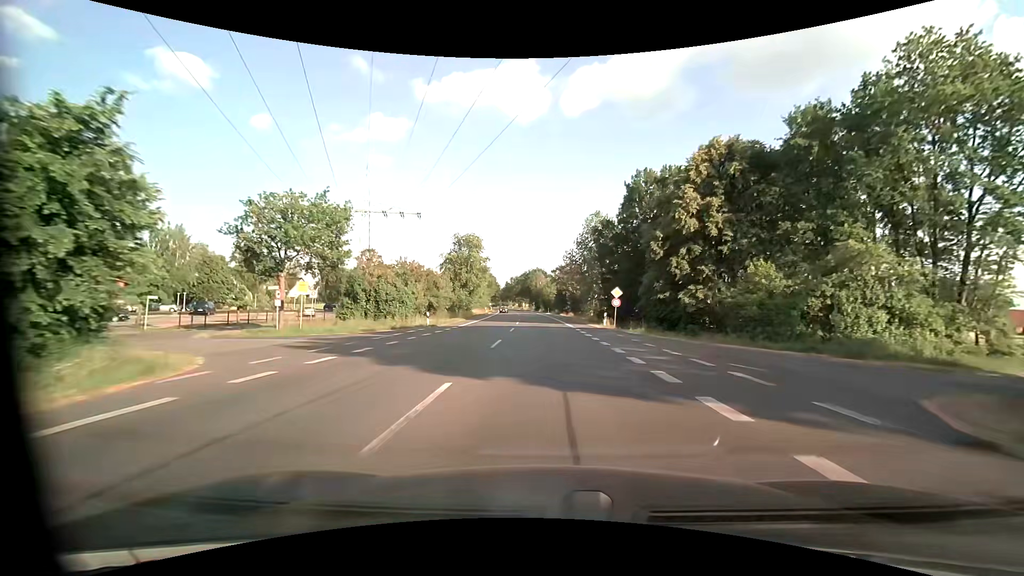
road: primary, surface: asphalt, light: Day
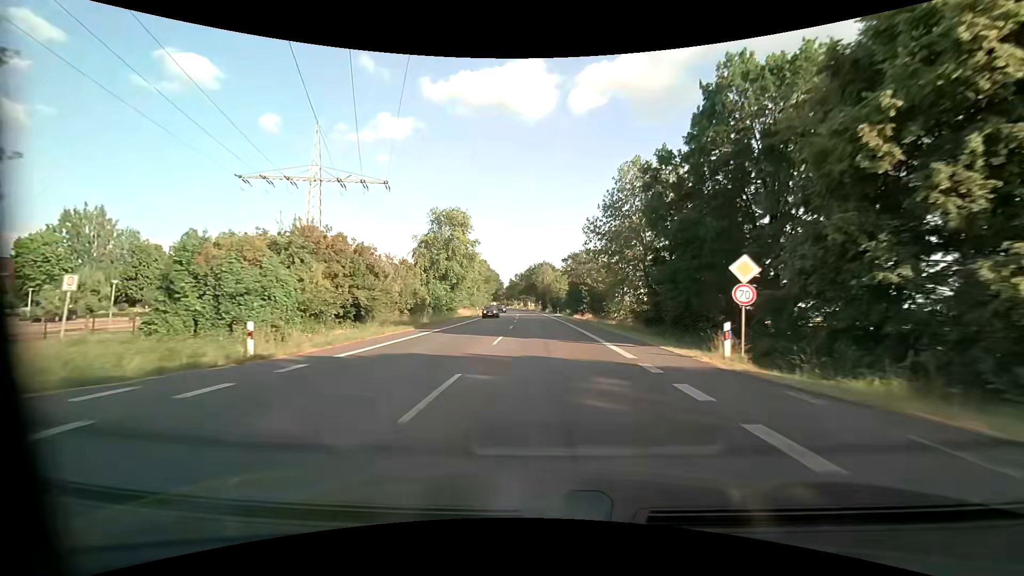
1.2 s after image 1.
(-0.1, +22.5) m; -1°
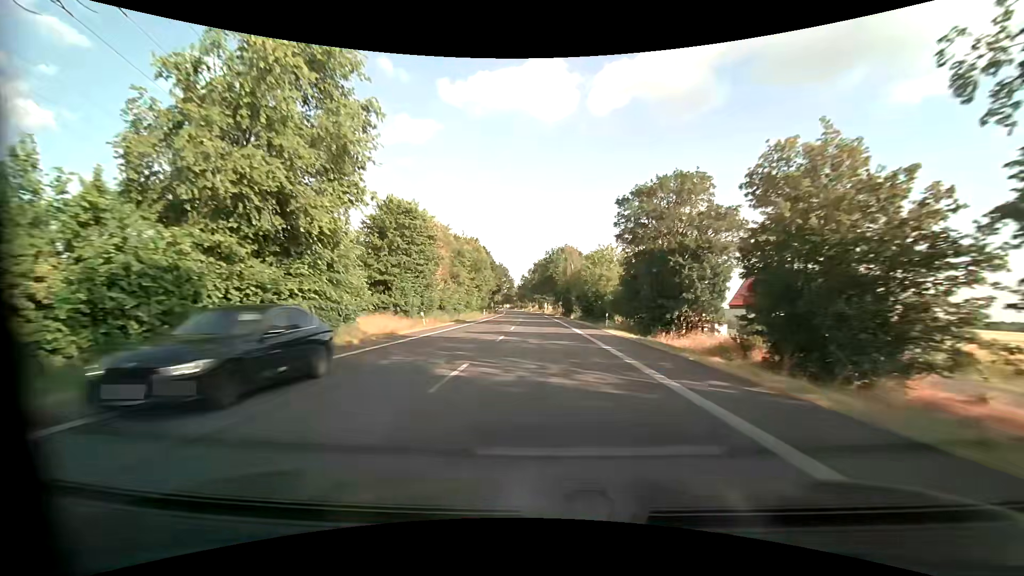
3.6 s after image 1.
(-0.8, +45.0) m; -2°
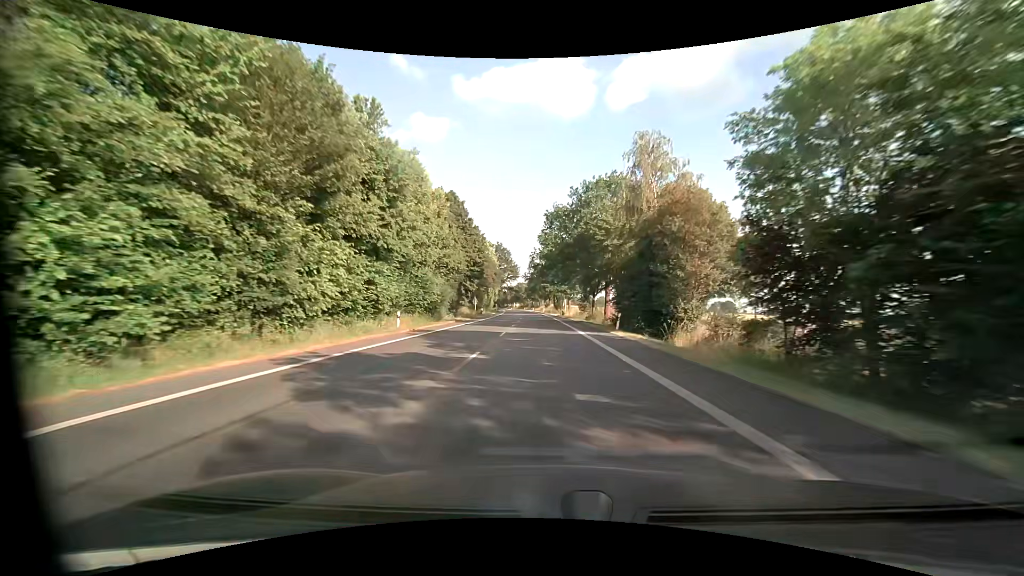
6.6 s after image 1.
(-0.8, +56.3) m; -1°
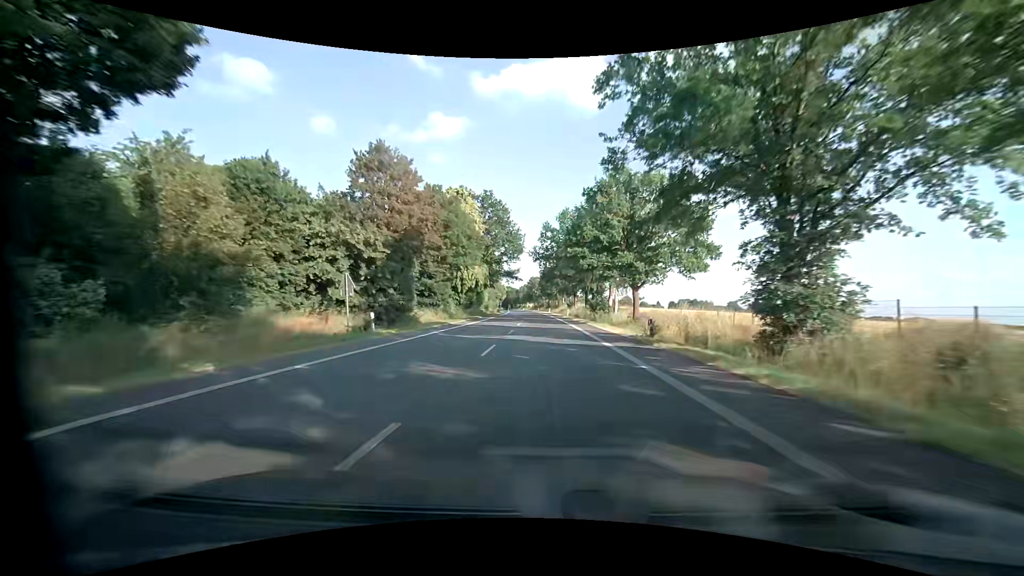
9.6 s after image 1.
(-1.2, +56.3) m; -2°
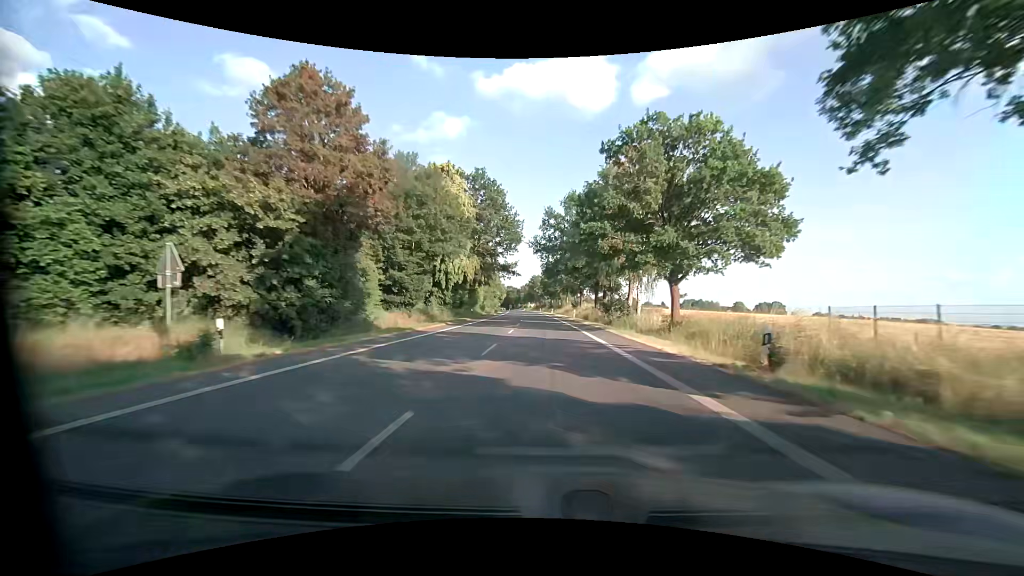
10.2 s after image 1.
(0.0, +11.3) m; 0°
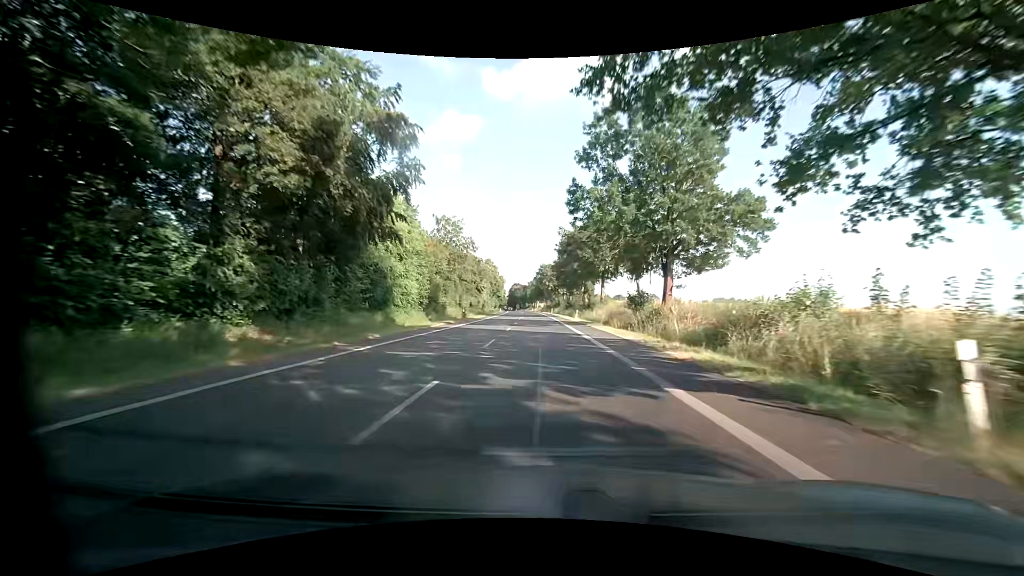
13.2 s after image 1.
(-0.8, +56.3) m; -1°
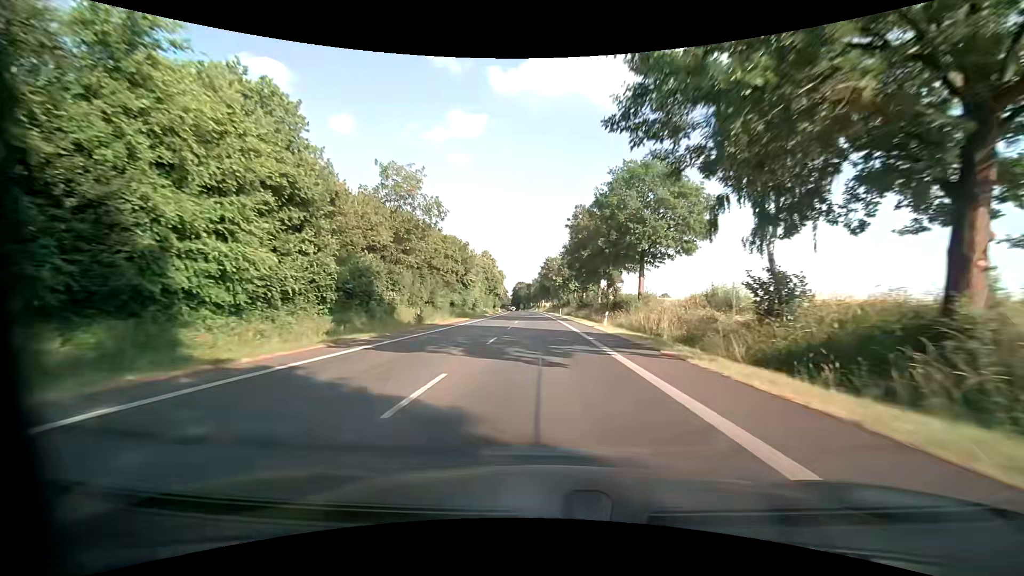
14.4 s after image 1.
(-0.2, +22.5) m; -1°
(0, +10) (0, +20) (0, +30) (-1, +40) (-1, +50) (-1, +60) (-1, +70) (-2, +80) (-2, +90) (-3, +100) m
